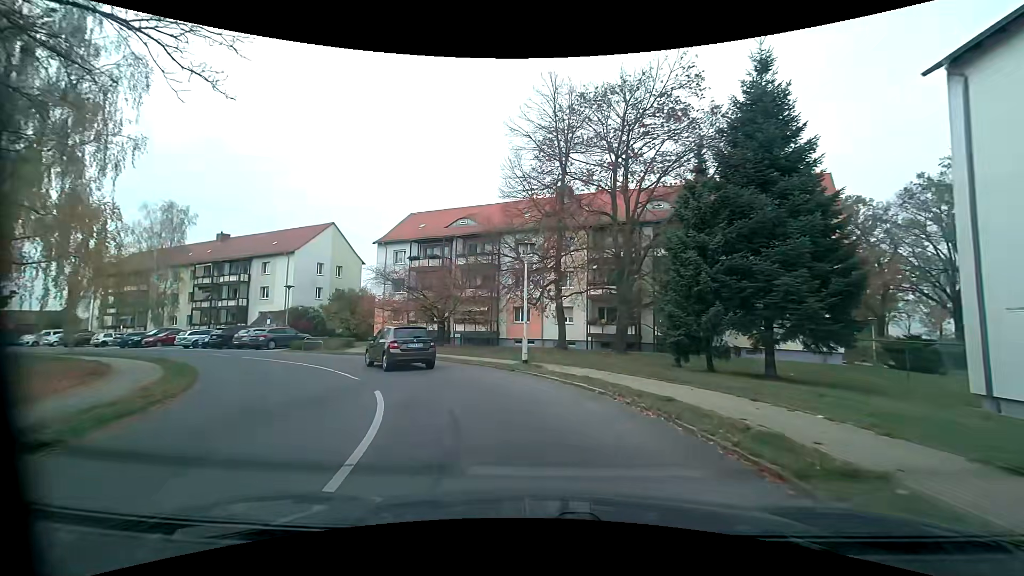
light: Day
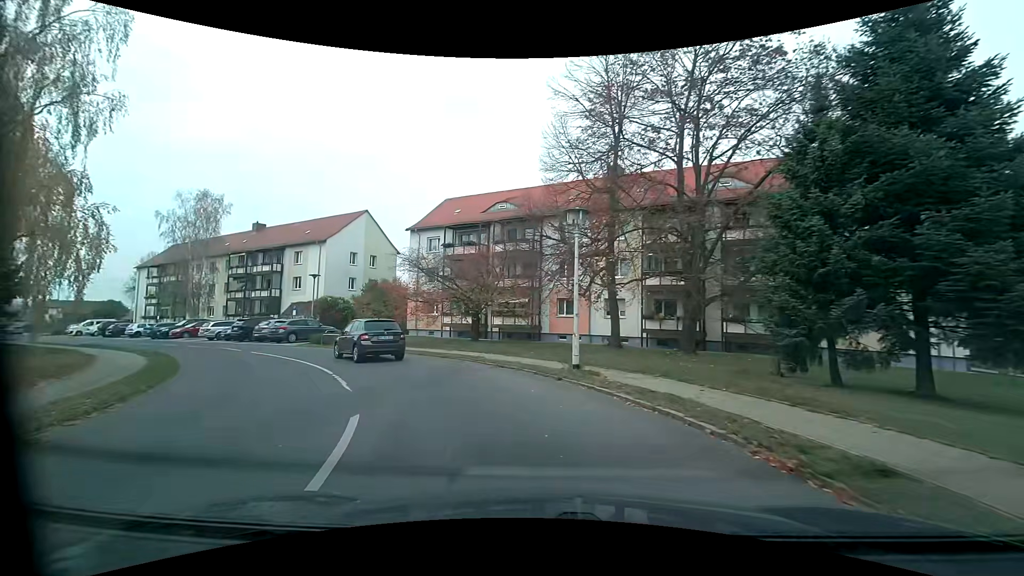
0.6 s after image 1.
(-0.2, +4.0) m; -5°
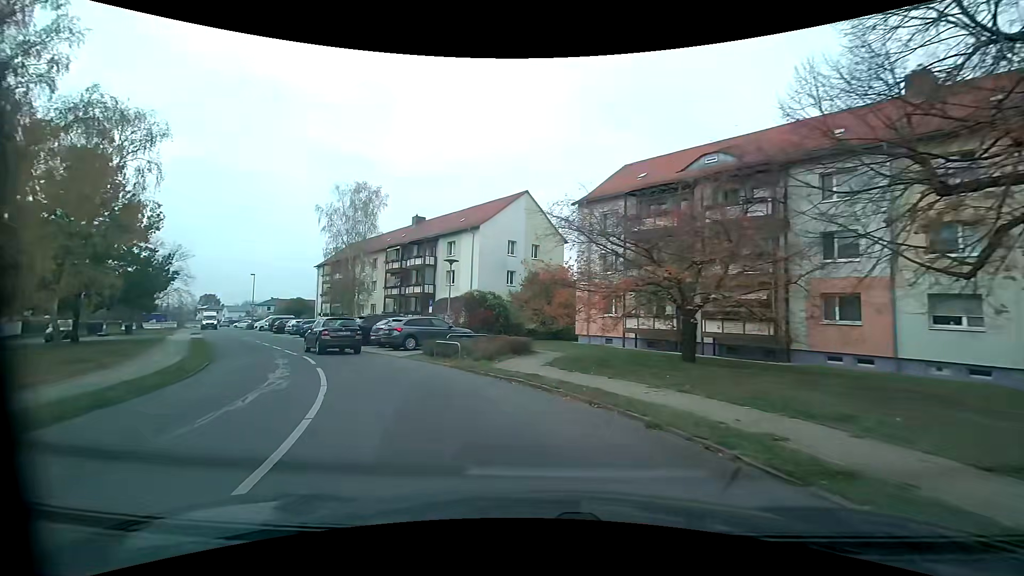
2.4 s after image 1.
(-1.9, +11.7) m; -21°
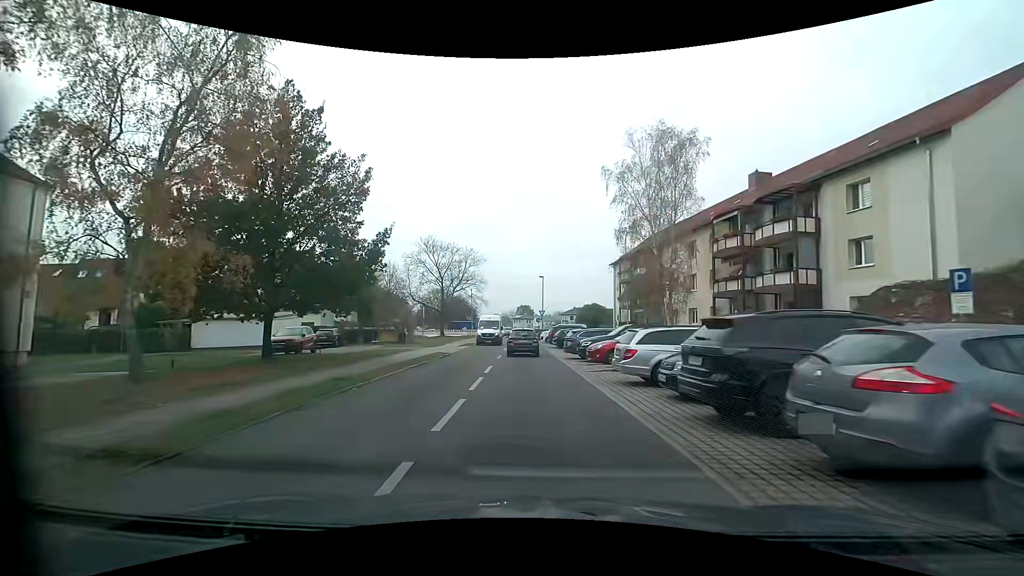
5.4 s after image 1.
(-6.0, +19.0) m; -32°
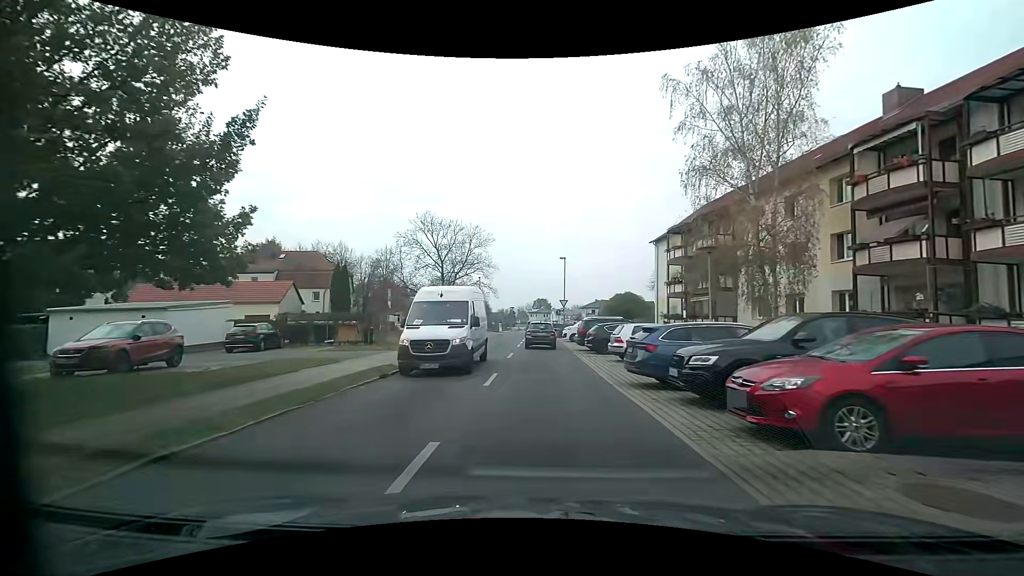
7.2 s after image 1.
(-0.2, +13.1) m; -1°
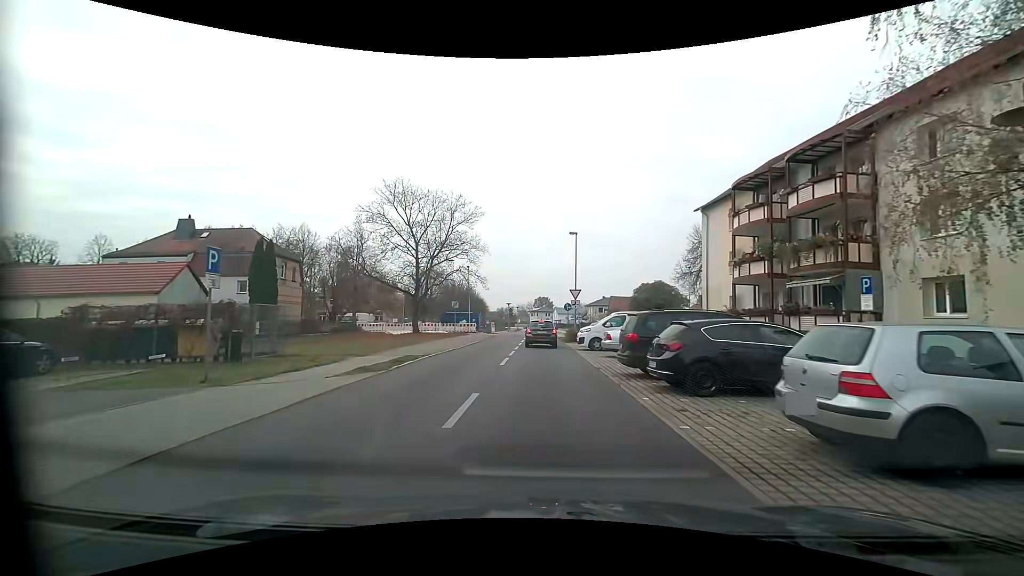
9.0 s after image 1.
(-0.1, +14.0) m; 0°
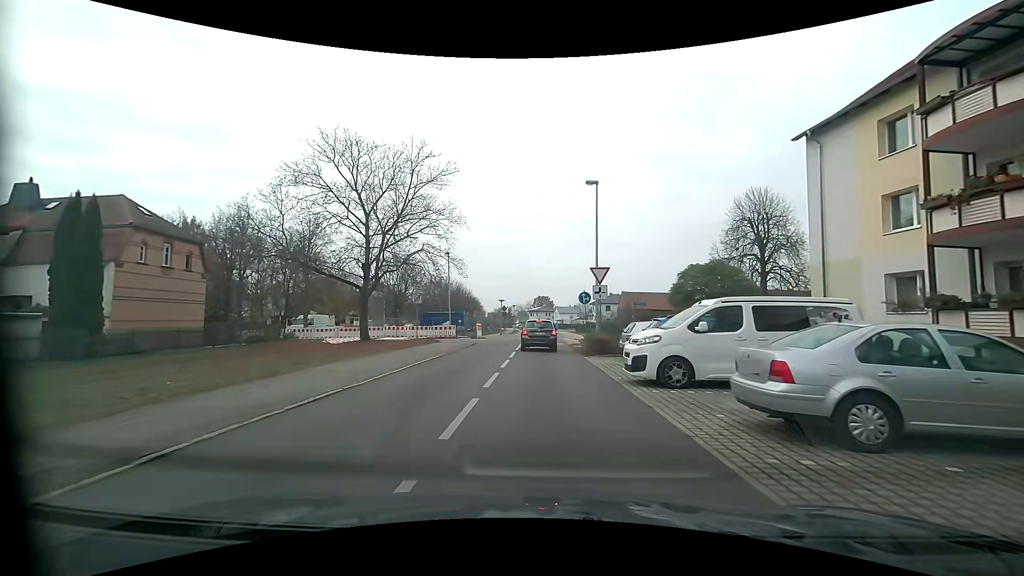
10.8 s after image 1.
(+0.1, +14.0) m; +1°
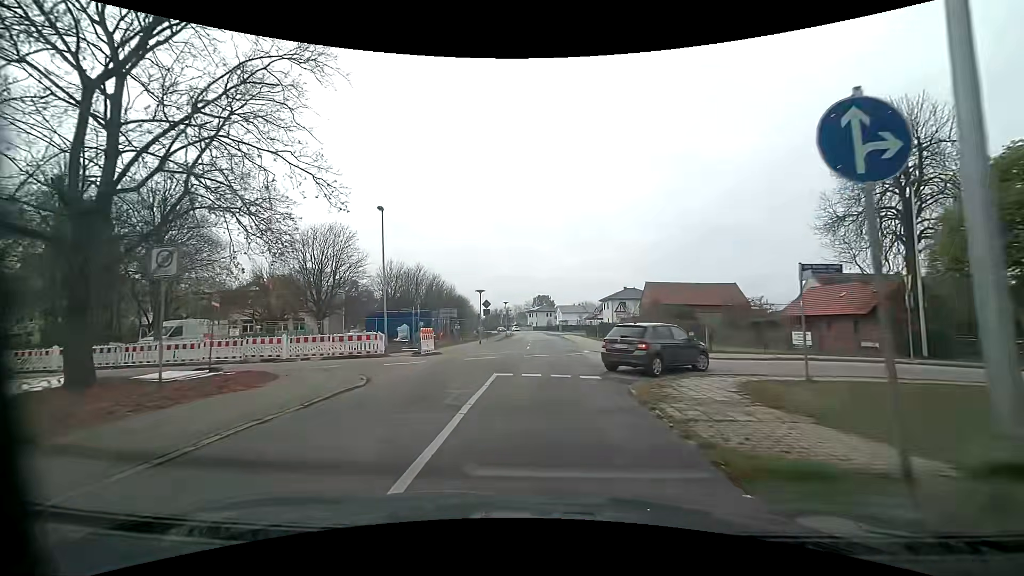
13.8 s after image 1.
(-0.1, +20.6) m; -1°
(0, +10) (+1, +20) (+1, +30) (+1, +40) (+1, +50) (+1, +60) (+1, +70) (+1, +80) (+1, +90) (0, +100) m
